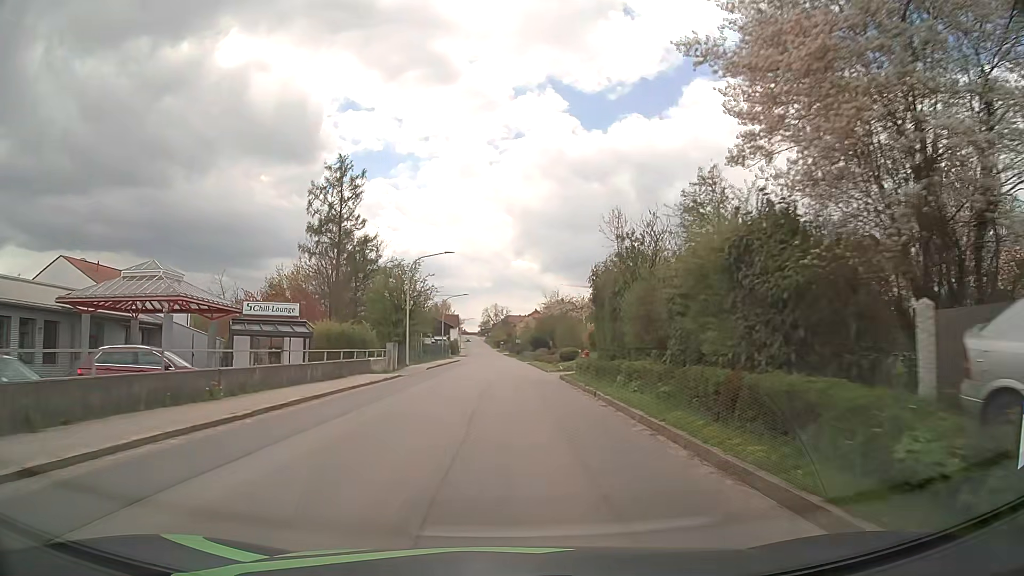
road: tertiary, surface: asphalt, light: Day
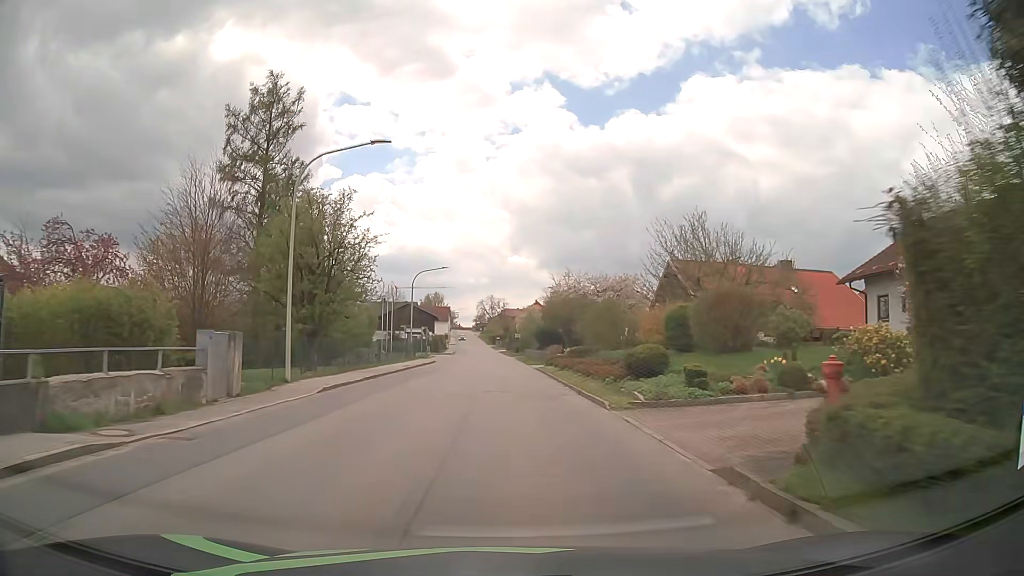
(+0.2, +23.2) m; +1°
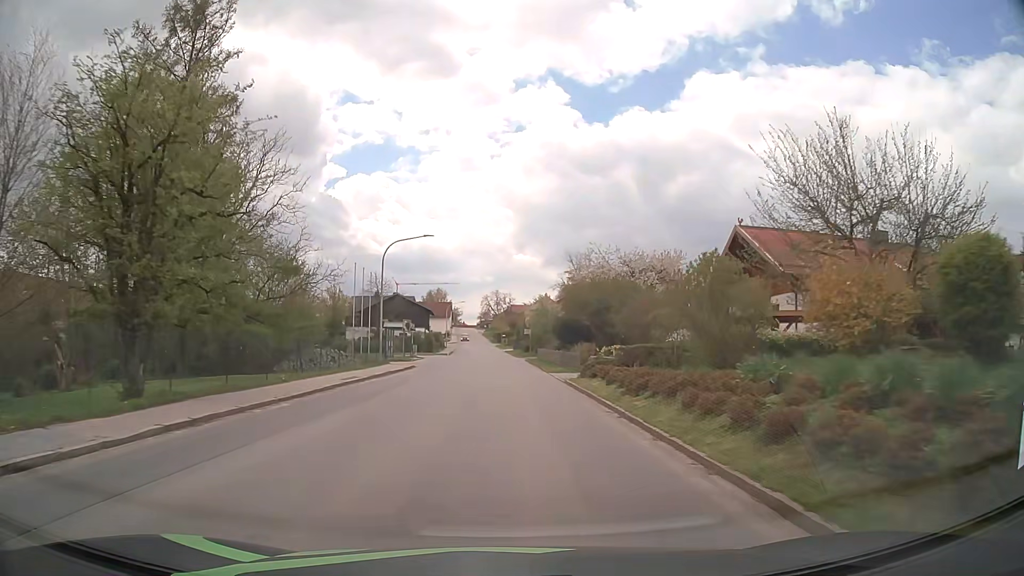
(-0.1, +15.6) m; 0°
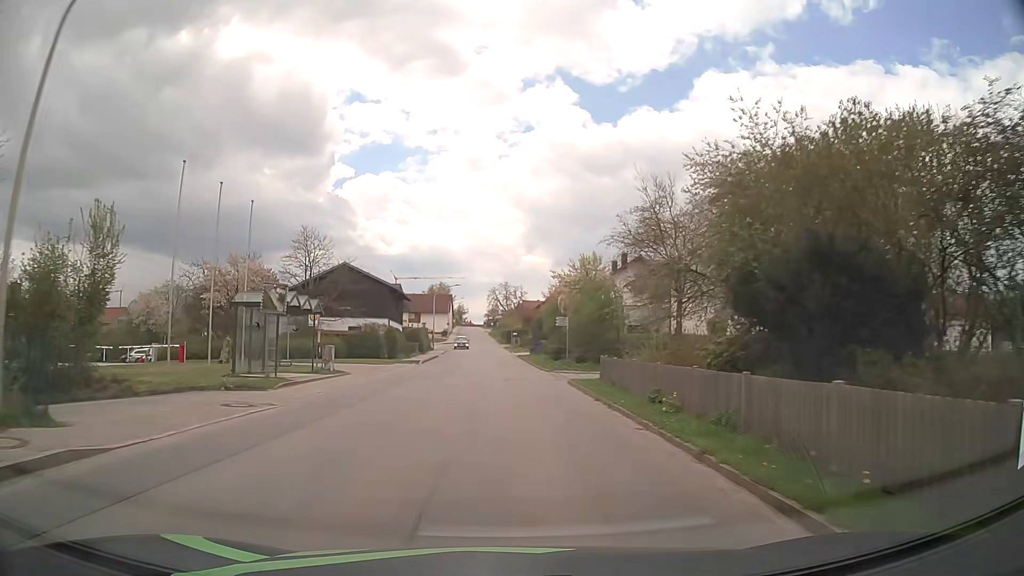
(-0.4, +31.4) m; -1°
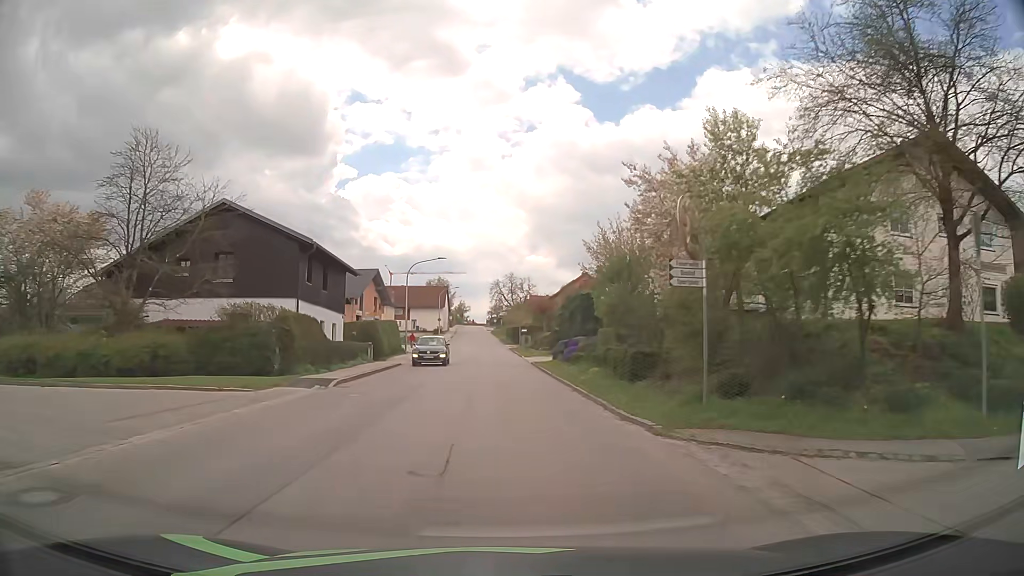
(-0.1, +23.8) m; 0°
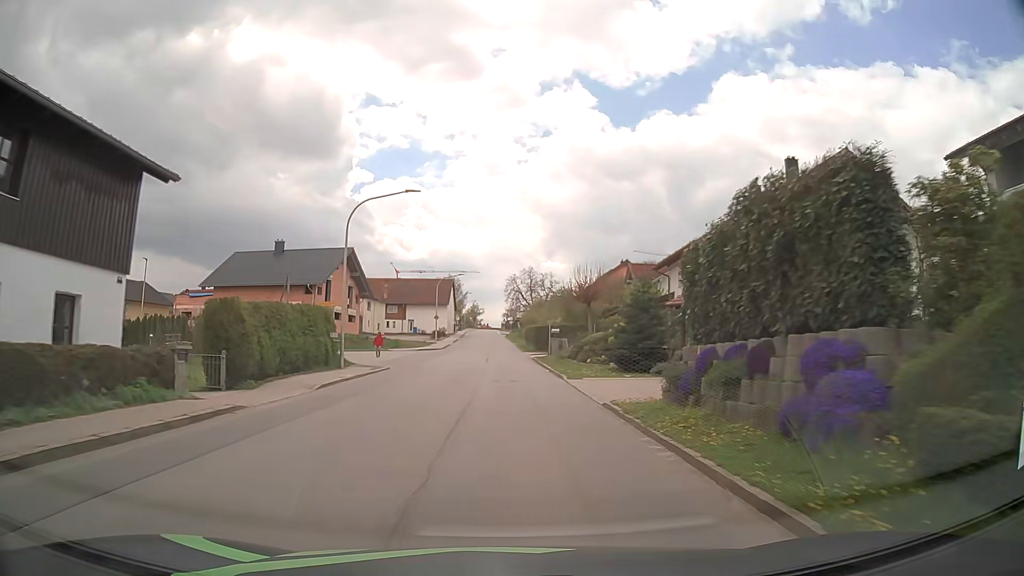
(-0.3, +23.9) m; -2°
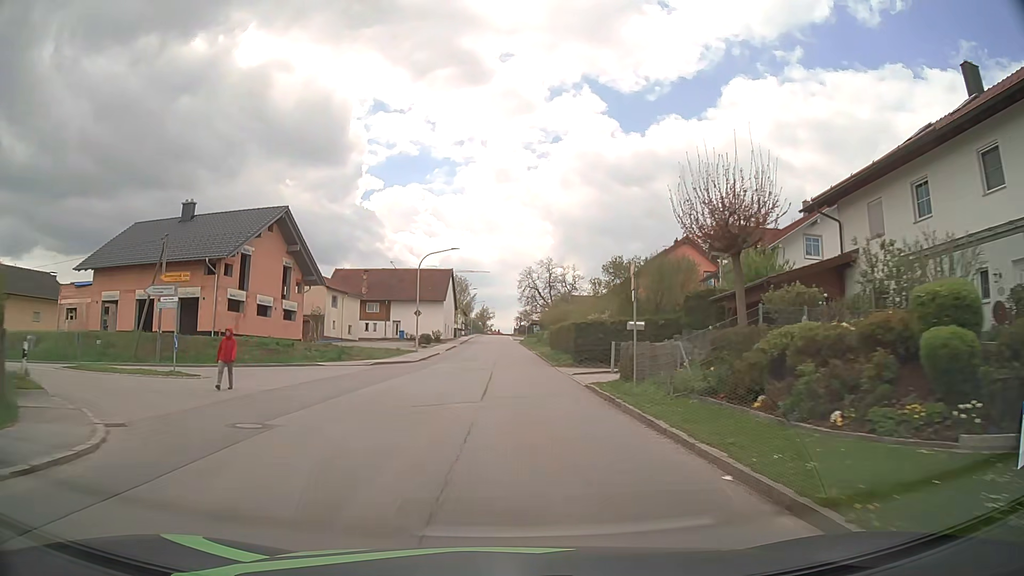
(-0.2, +23.9) m; -1°
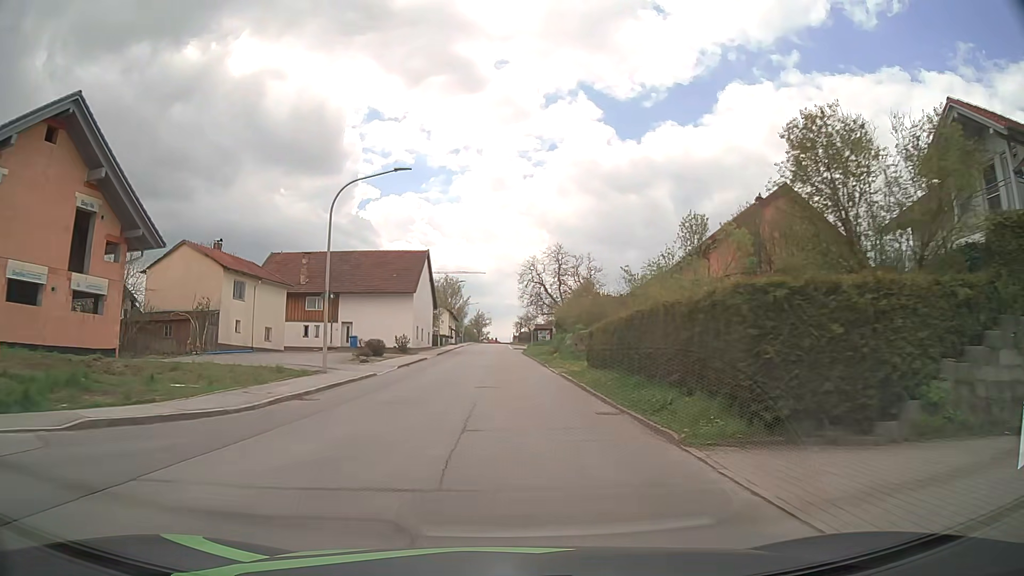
(0.0, +24.0) m; 0°
(0, +10) (0, +20) (0, +30) (-1, +40) (-1, +50) (-1, +60) (-1, +70) (-2, +80) (-2, +90) (-2, +100) m
